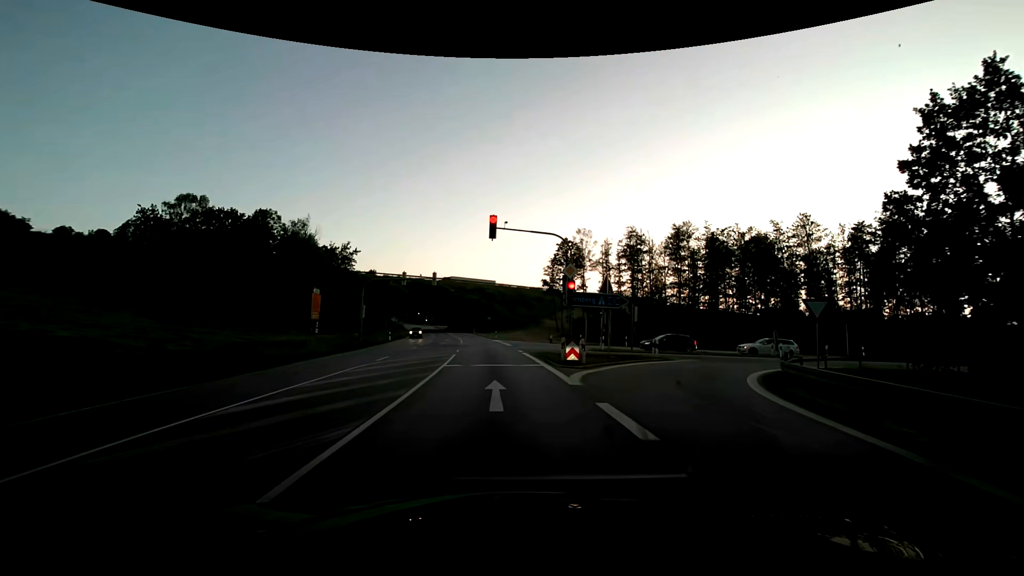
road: primary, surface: asphalt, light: Day
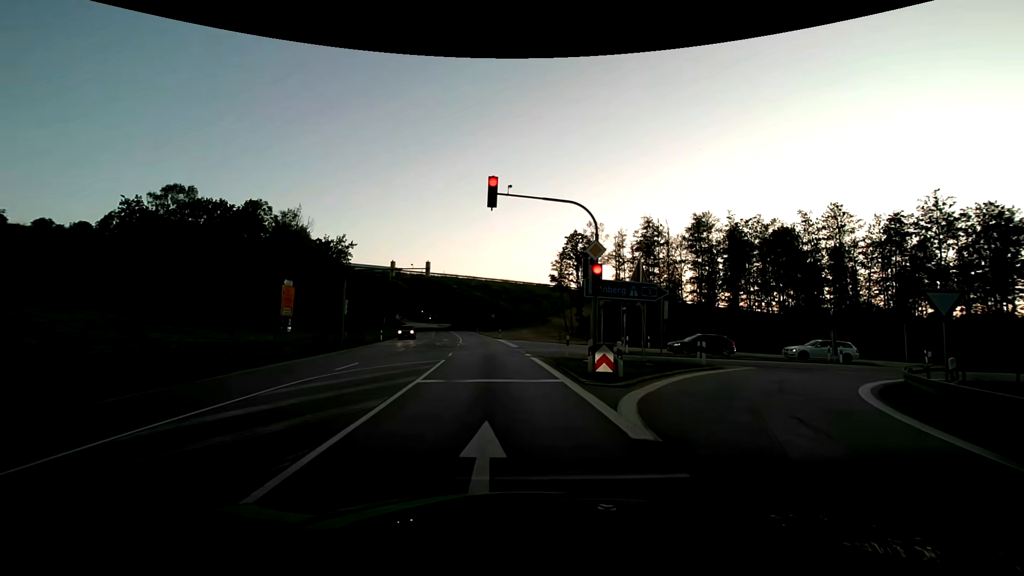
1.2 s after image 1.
(-0.1, +5.8) m; -1°
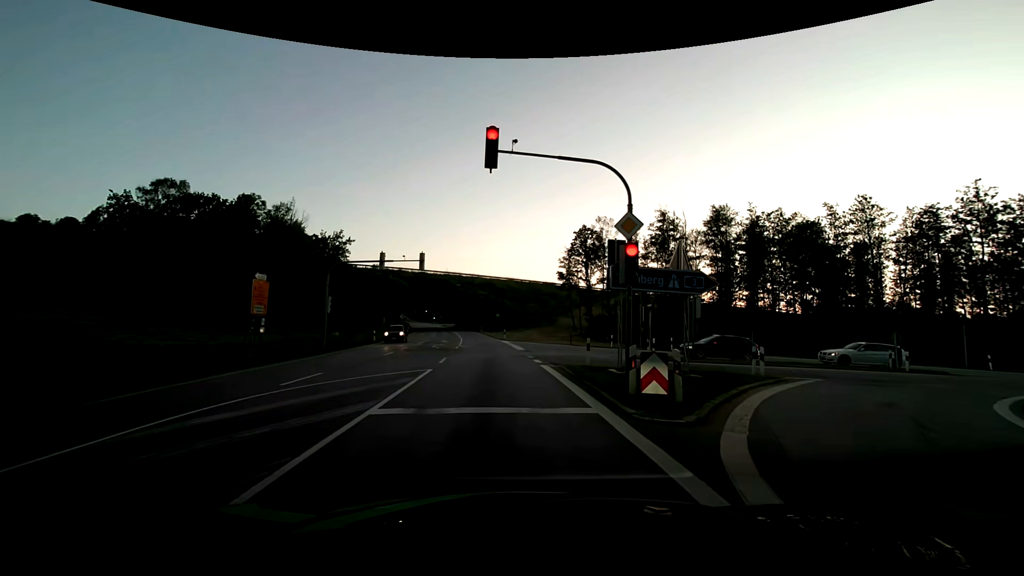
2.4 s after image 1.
(0.0, +4.3) m; -1°
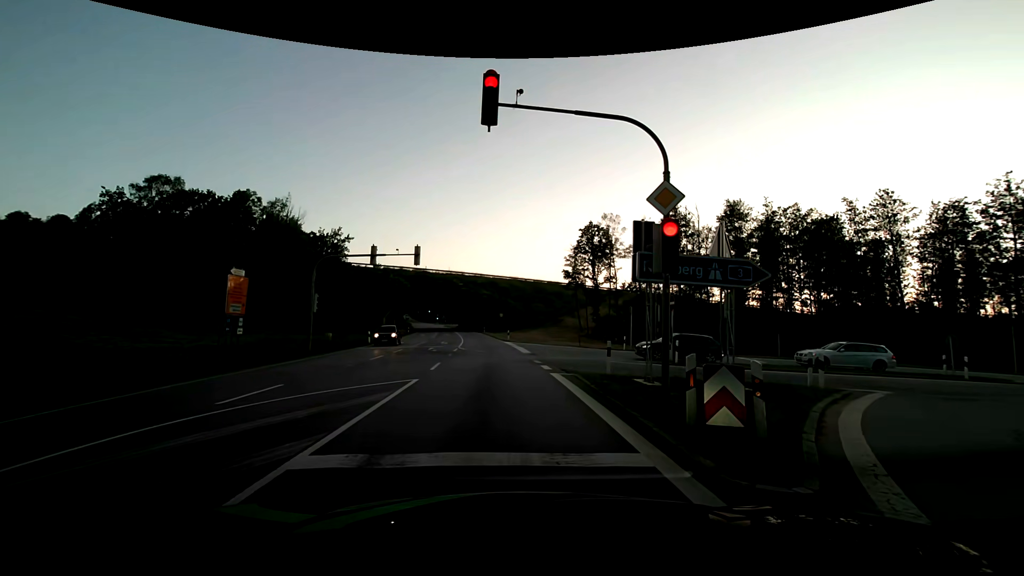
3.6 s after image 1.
(0.0, +2.8) m; -1°
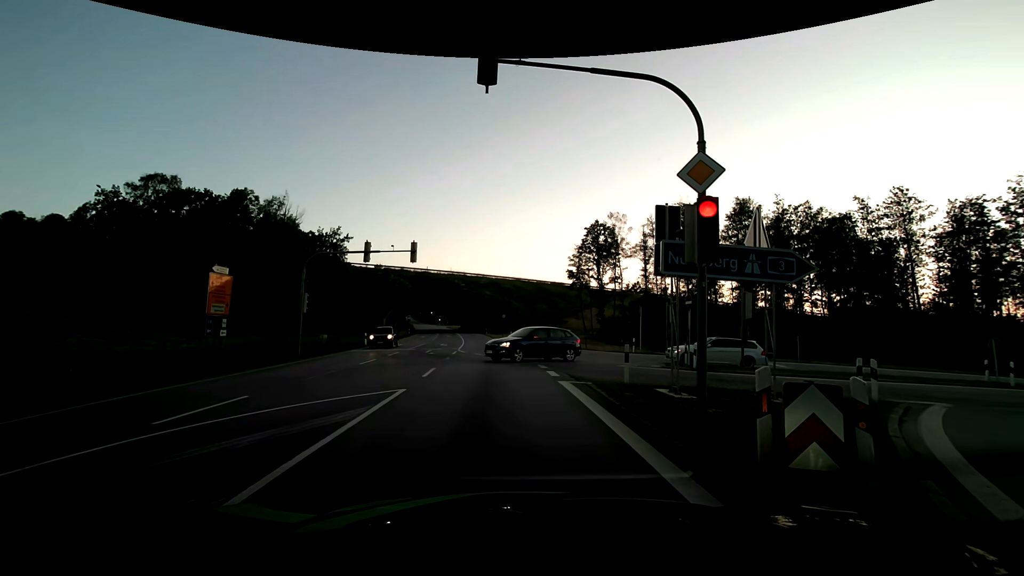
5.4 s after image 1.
(0.0, +1.7) m; +2°
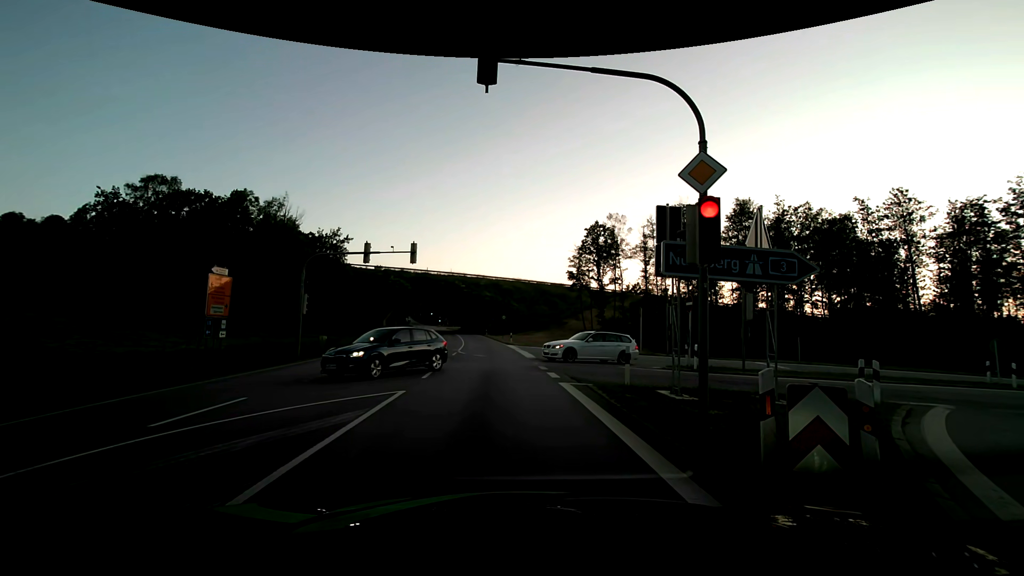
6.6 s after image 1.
(0.0, +0.1) m; 0°
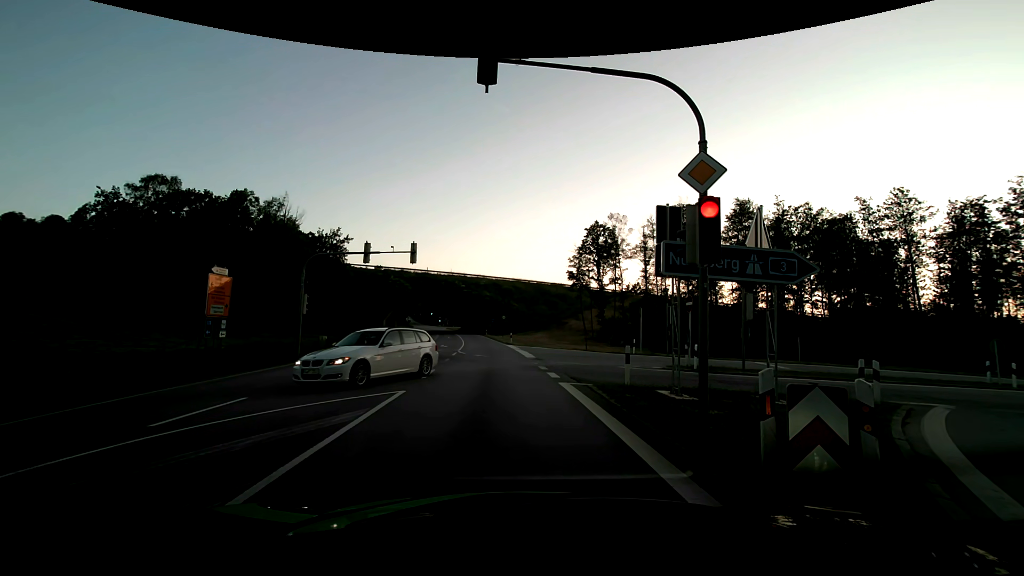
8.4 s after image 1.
(0.0, 0.0) m; 0°
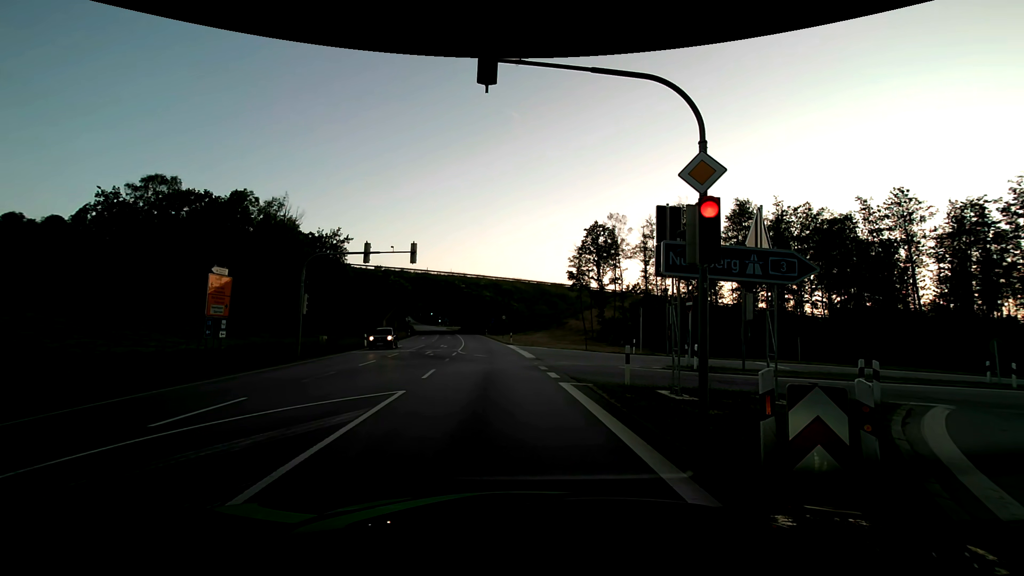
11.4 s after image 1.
(0.0, 0.0) m; 0°
(0, +10) (-1, +20) (-2, +30) (-3, +40) (-4, +50) (-5, +60) (-6, +70) (-8, +80) (-9, +89) (-11, +99) m
